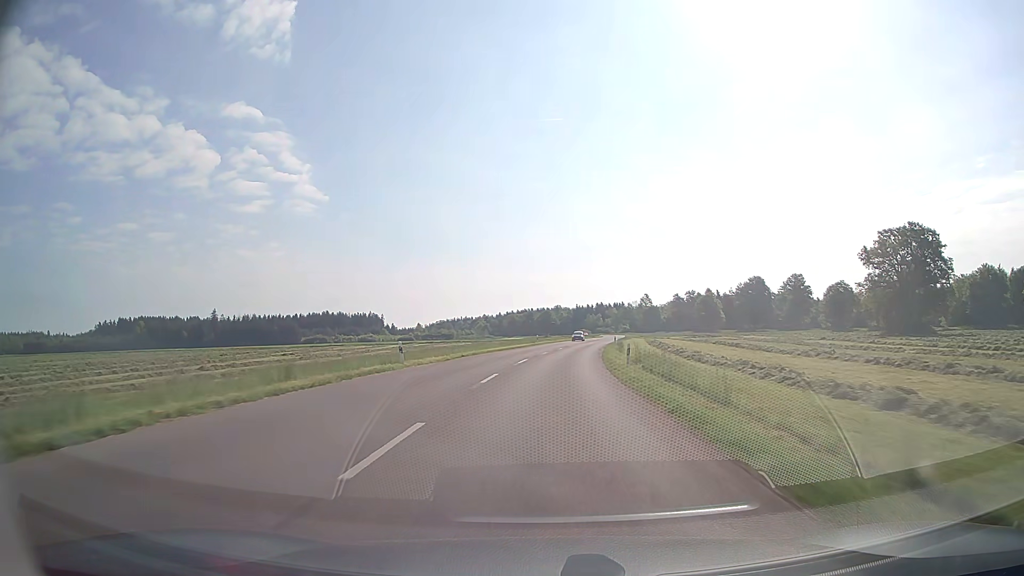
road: tertiary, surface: asphalt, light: Day
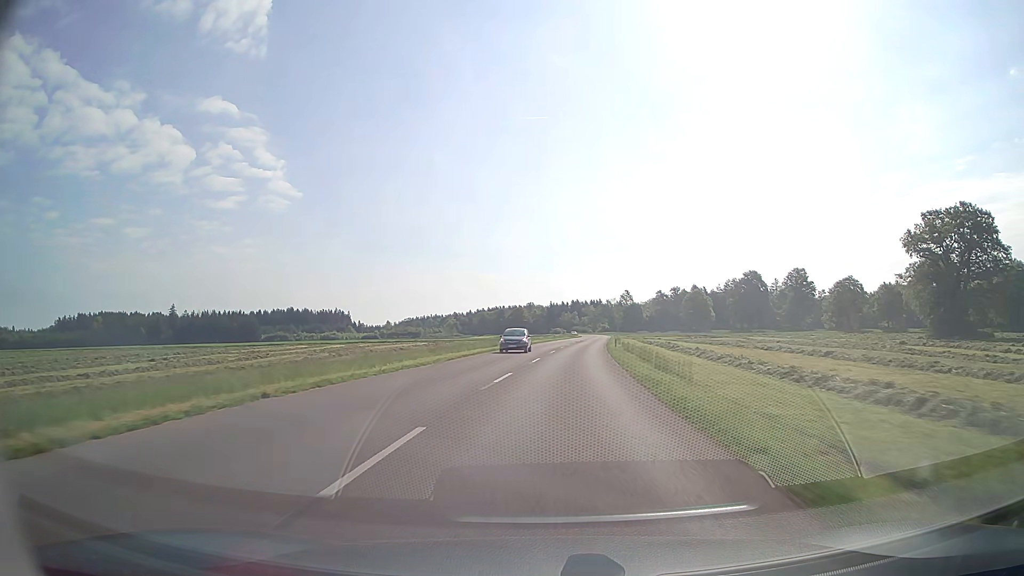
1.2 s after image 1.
(+0.3, +24.6) m; +2°
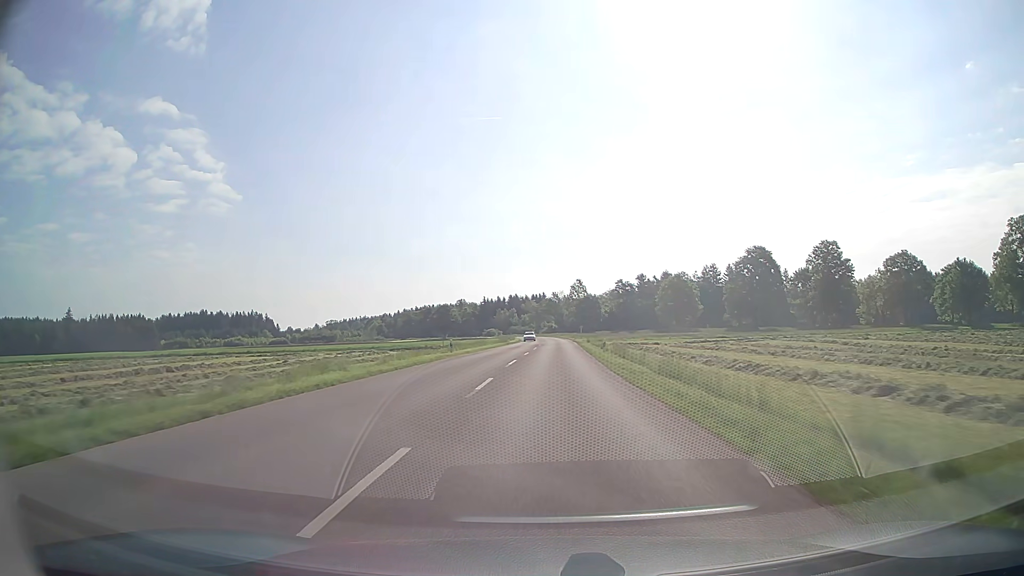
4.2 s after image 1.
(+3.9, +62.0) m; +5°
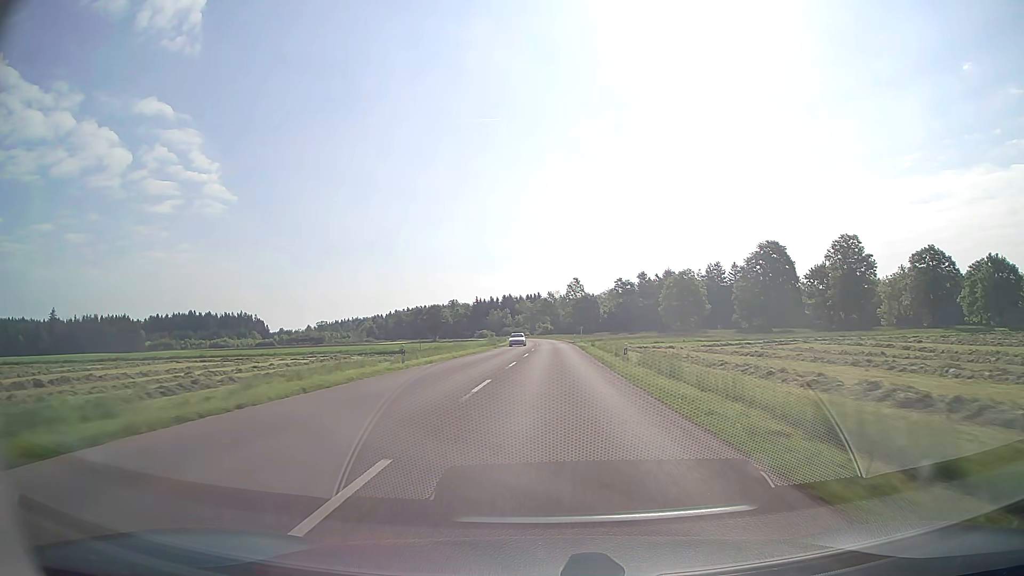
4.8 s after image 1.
(+0.1, +12.7) m; +1°
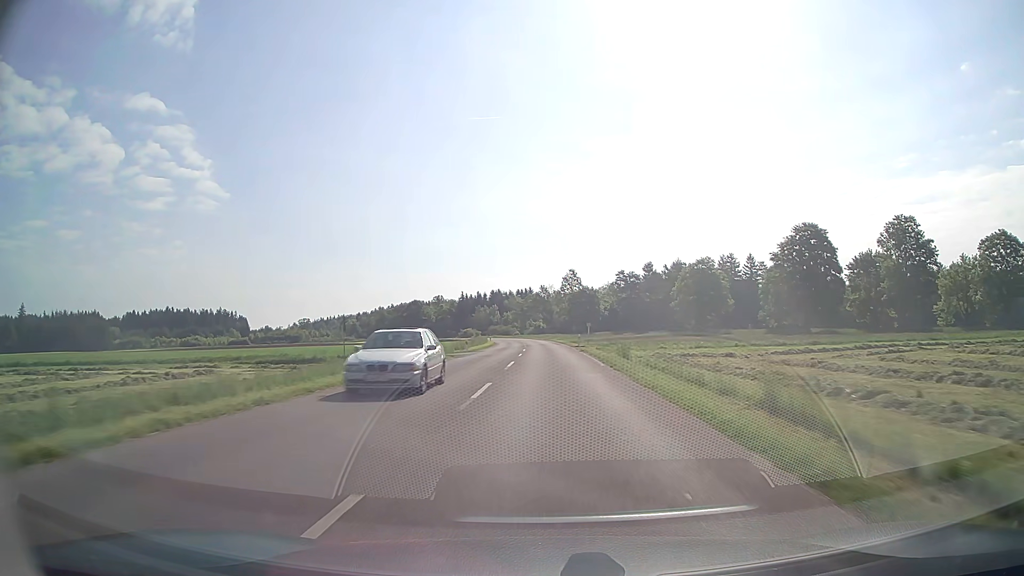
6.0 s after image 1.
(+0.1, +25.6) m; +1°
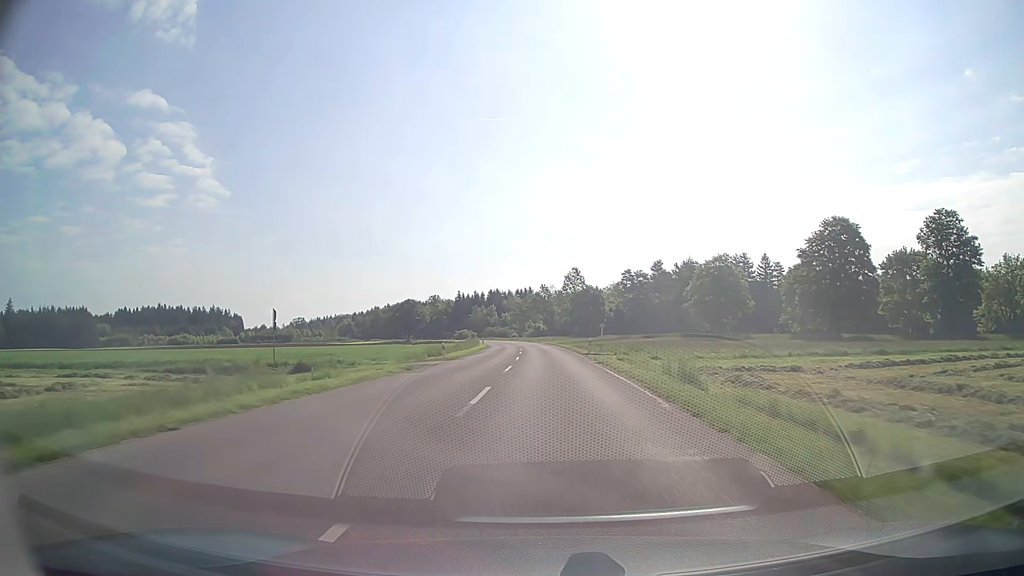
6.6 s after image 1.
(0.0, +12.9) m; 0°
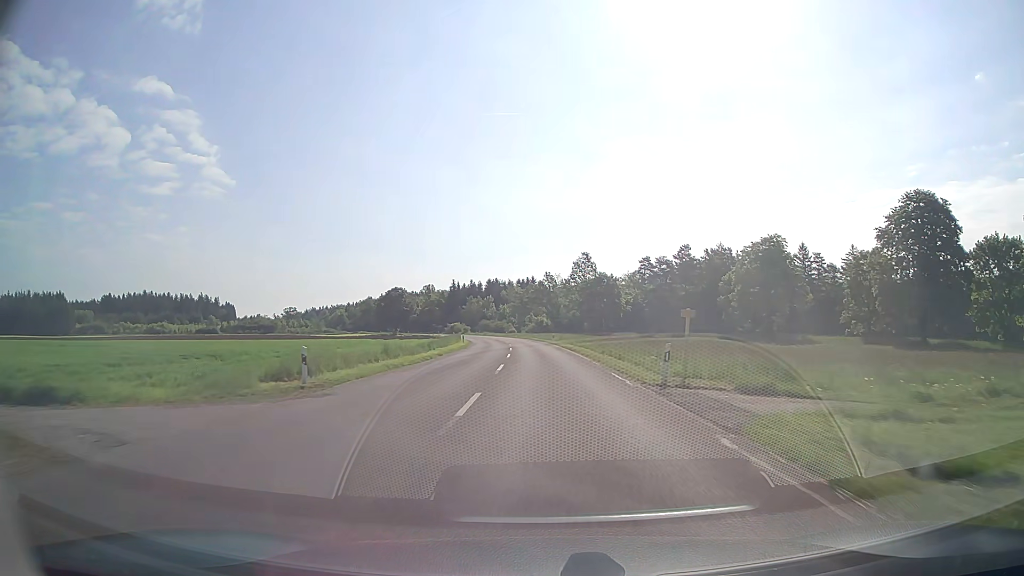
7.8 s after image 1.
(-0.1, +25.7) m; 0°
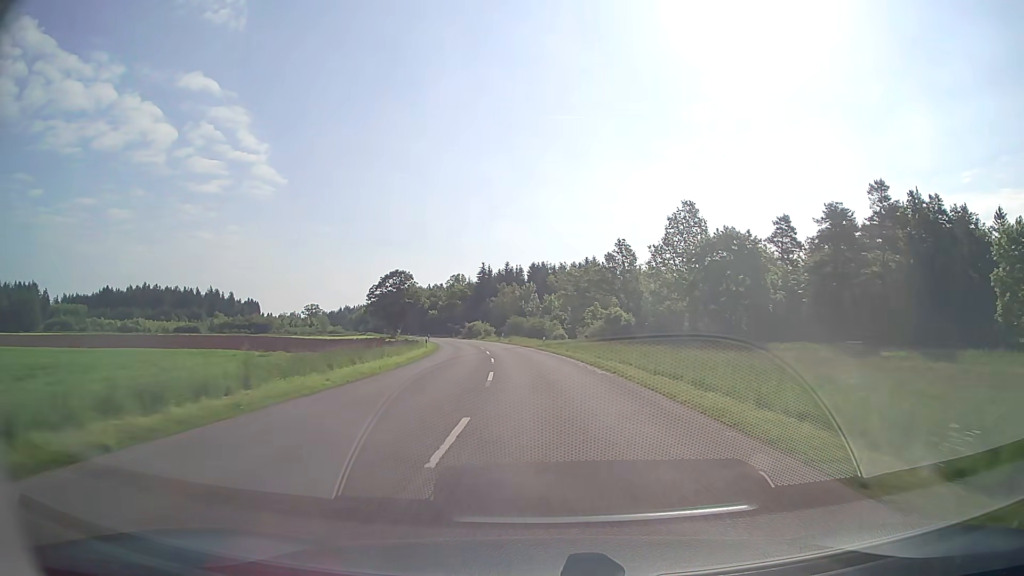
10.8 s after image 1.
(-1.8, +63.8) m; -4°
(0, +10) (0, +20) (-1, +30) (-2, +40) (-3, +50) (-4, +60) (-6, +70) (-8, +79) (-10, +89) (-12, +99) m
